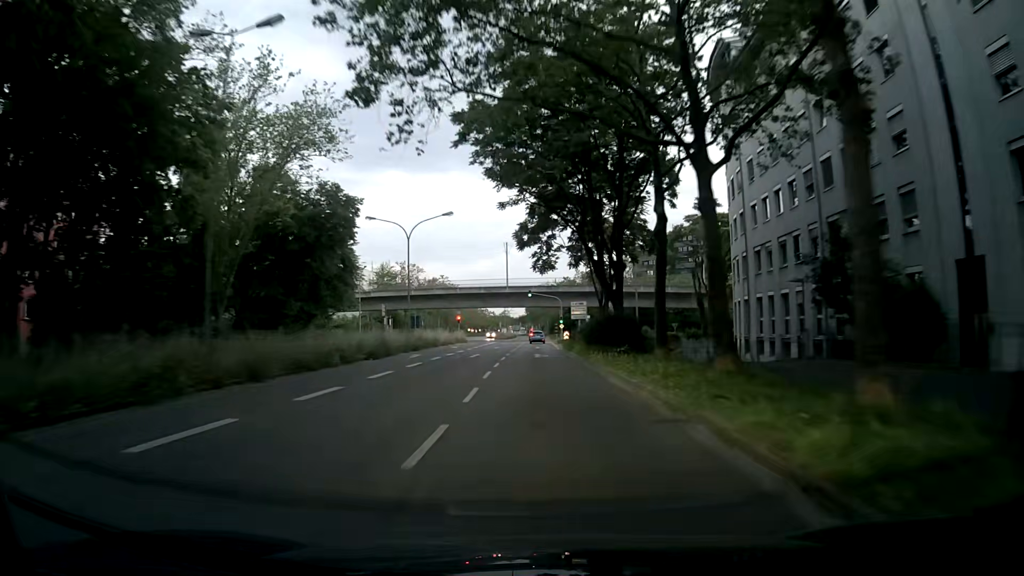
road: secondary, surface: asphalt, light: Dusk
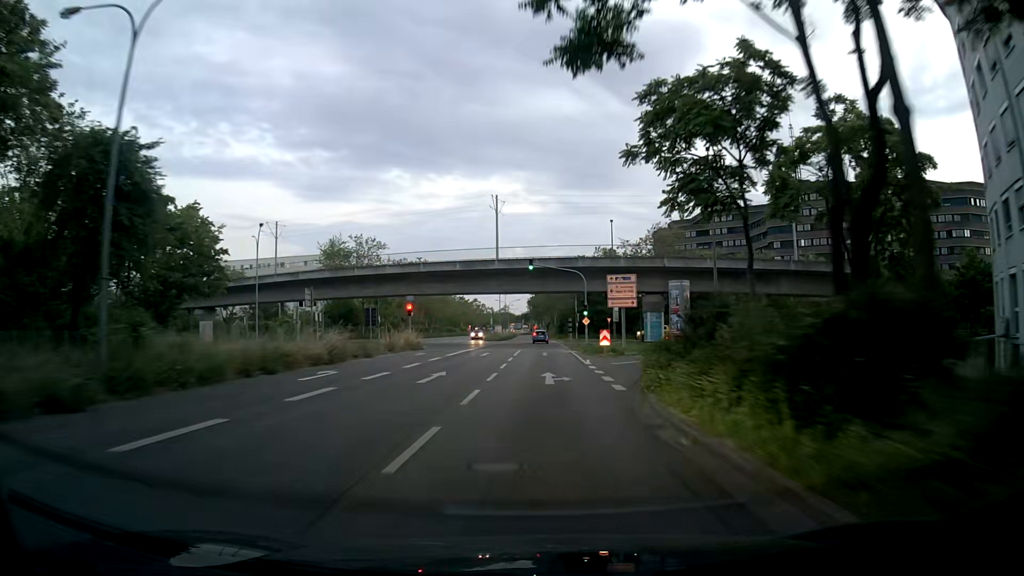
(+0.6, +36.1) m; 0°
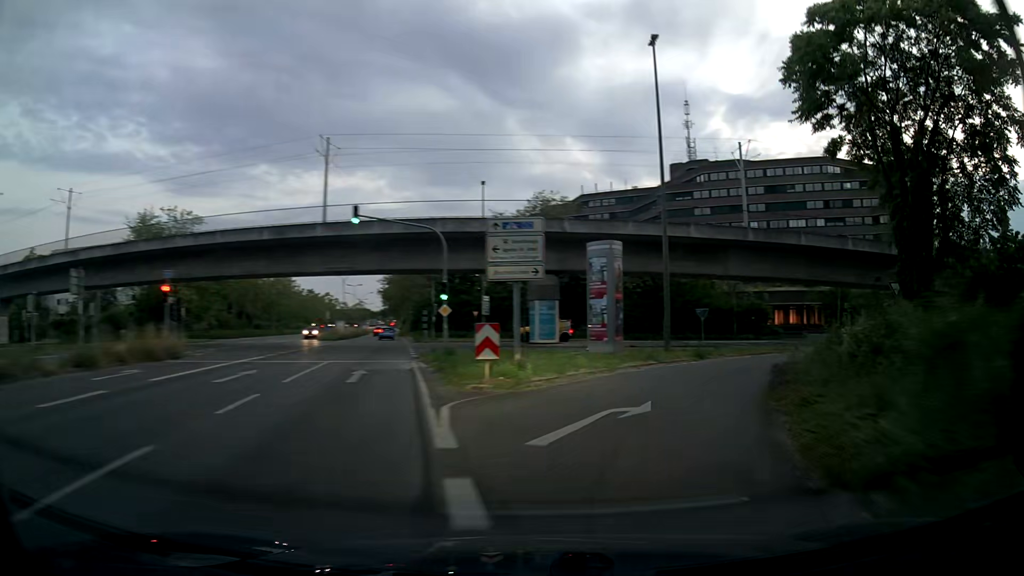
(+1.4, +20.1) m; +12°
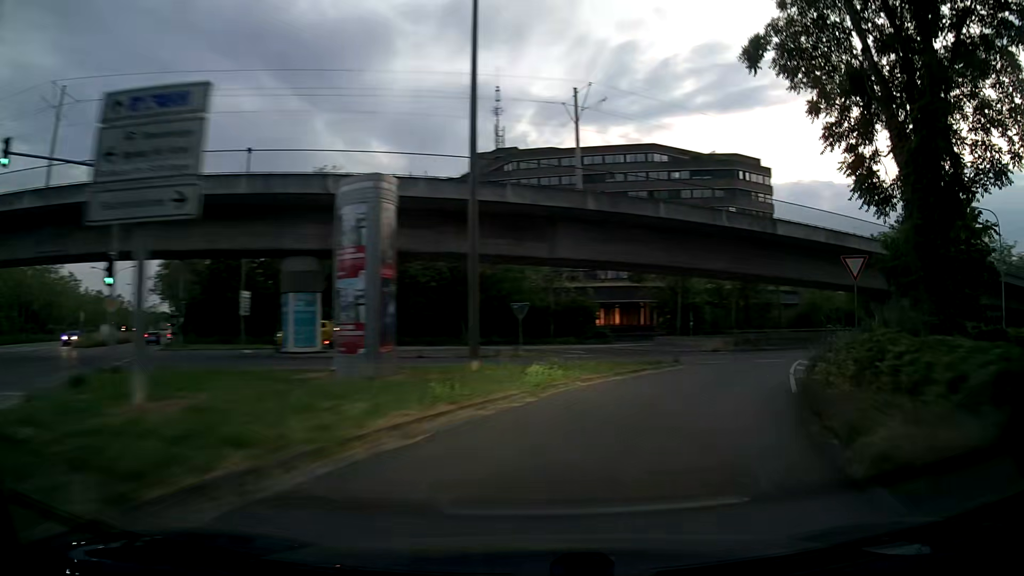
(+1.8, +12.4) m; +18°
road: secondary_link
(+1, +10) (+4, +19) (+10, +27) (+18, +34) (+27, +38) (+36, +42) (+45, +46) (+54, +51) (+63, +55) (+72, +59) m
